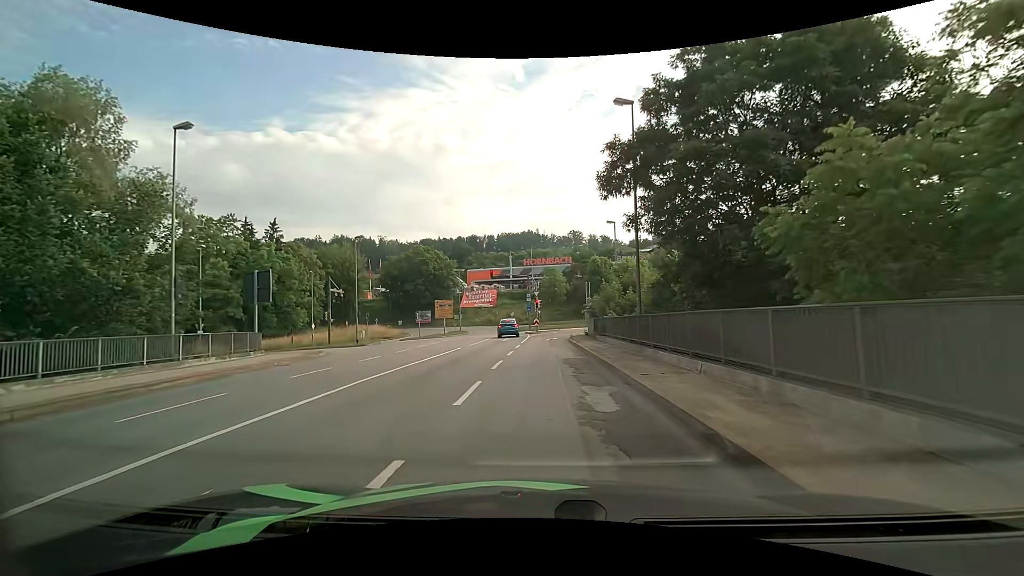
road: primary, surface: asphalt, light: Day
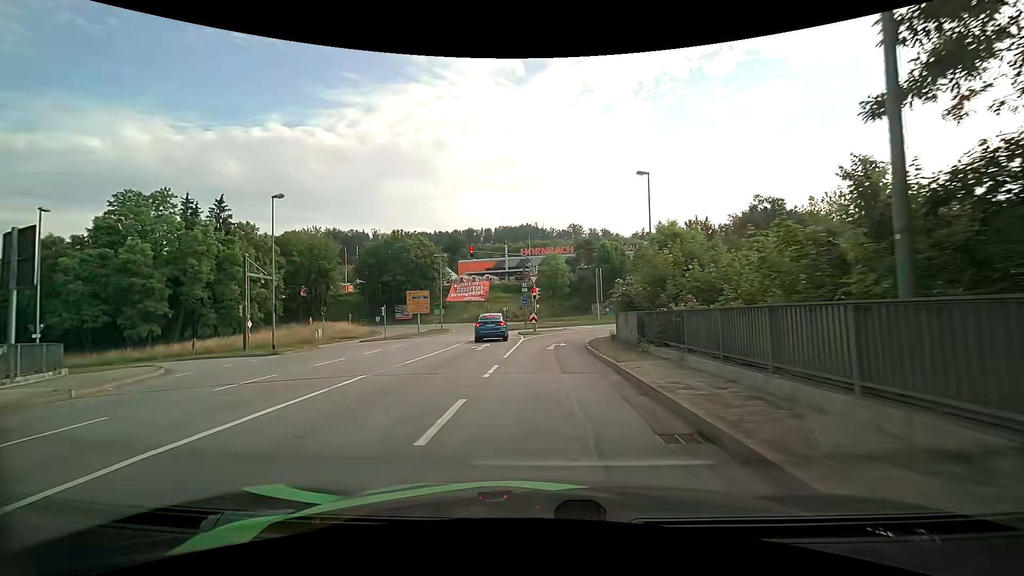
(-0.1, +14.6) m; 0°
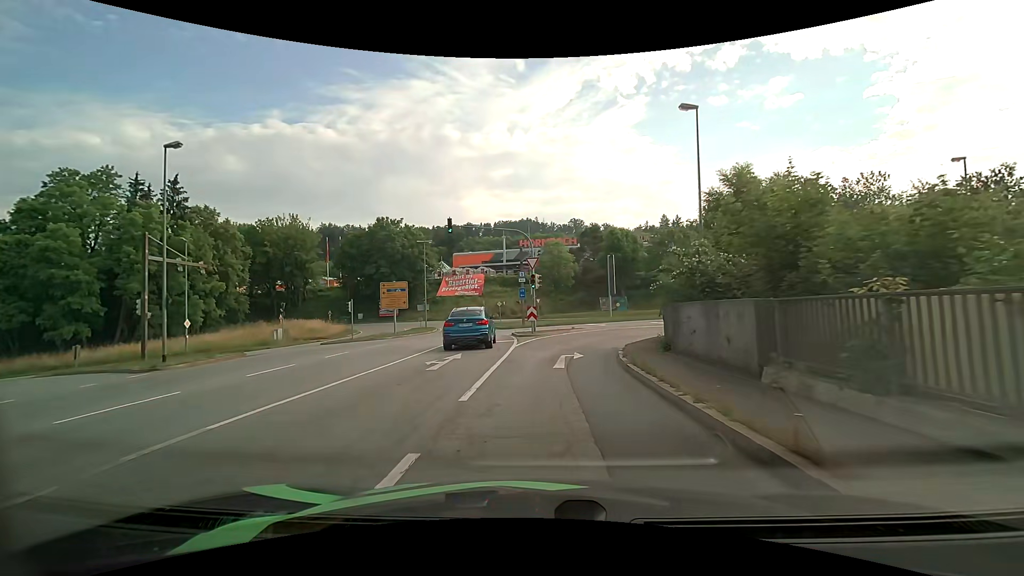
(0.0, +9.4) m; 0°
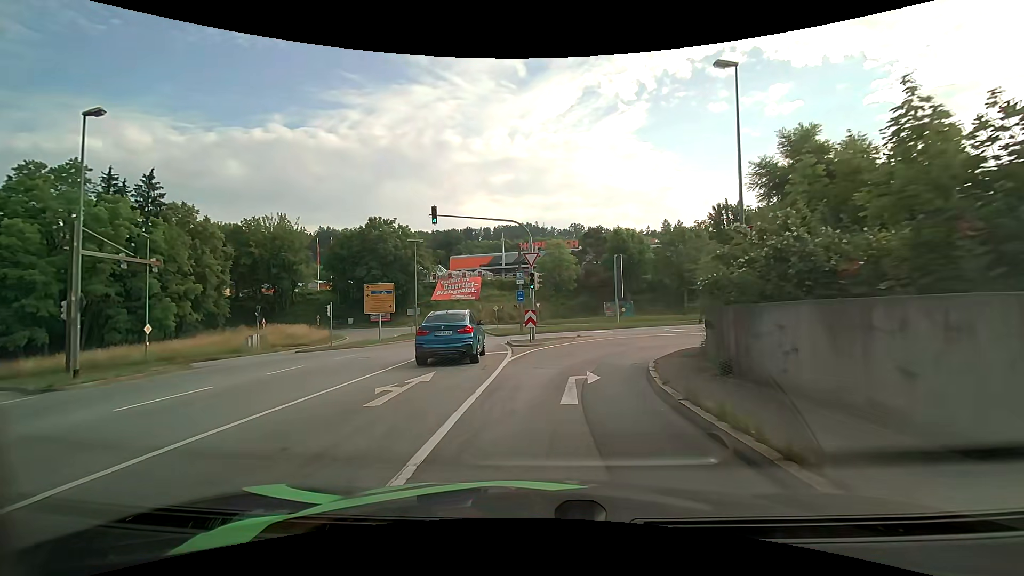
(0.0, +4.3) m; 0°
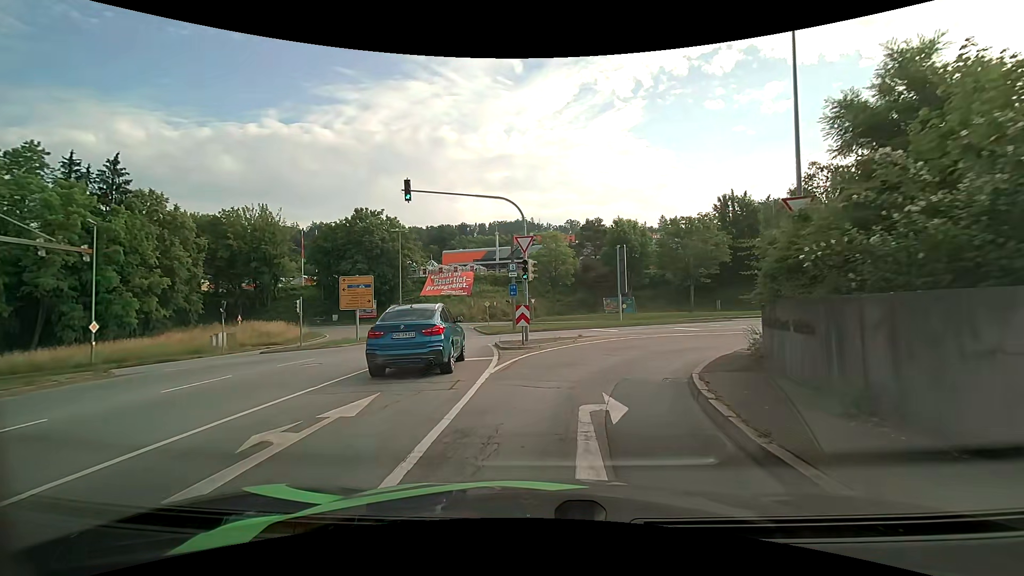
(0.0, +4.1) m; 0°
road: primary_link
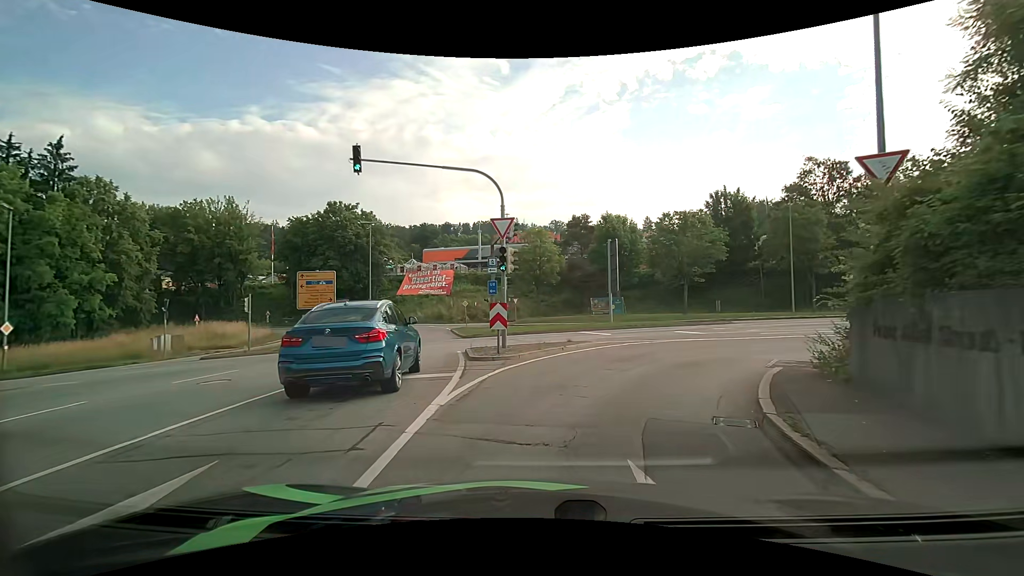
(+0.1, +3.9) m; +2°
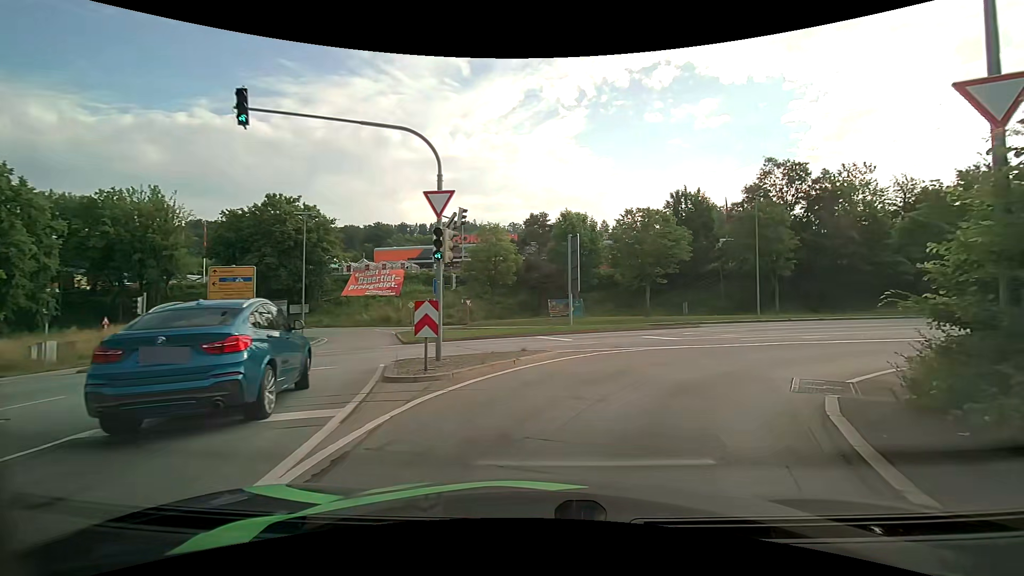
(+0.1, +3.8) m; +5°
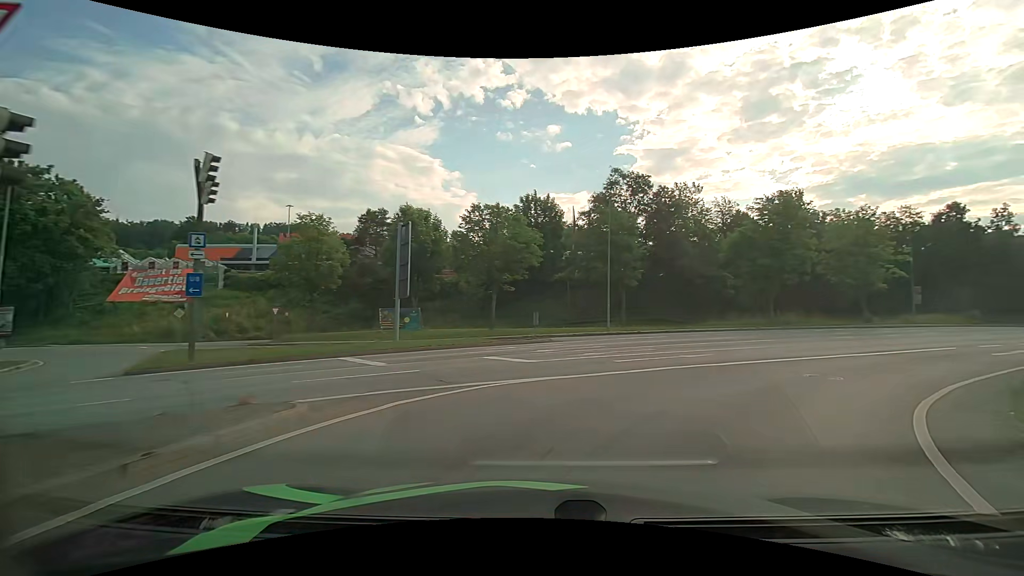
(+1.0, +7.1) m; +17°
(+3, +9) (+9, +17) (+17, +23) (+25, +29) (+33, +35) (+41, +42) (+49, +48) (+57, +54) (+65, +59) (+73, +65) m
